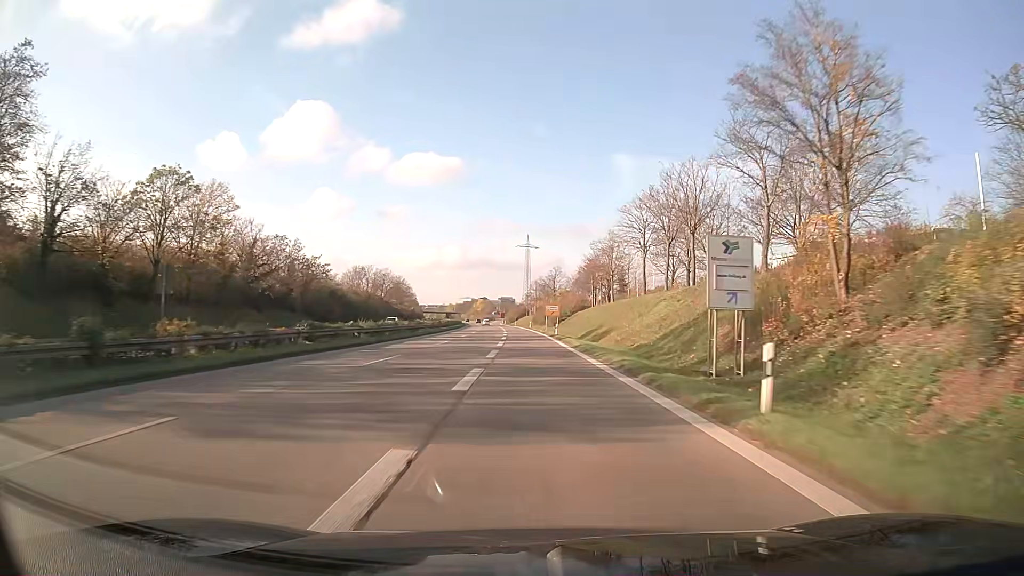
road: trunk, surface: asphalt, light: Day
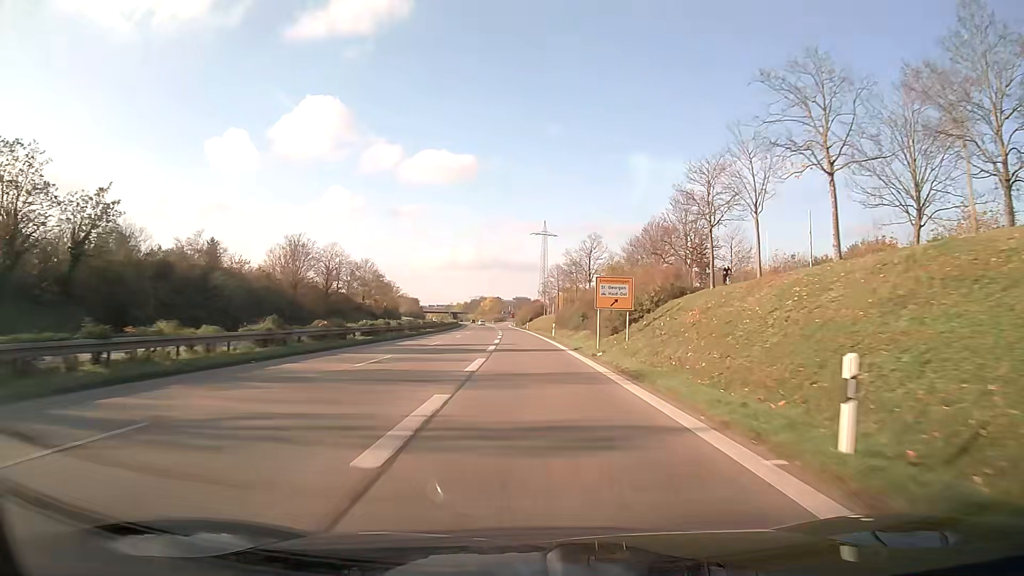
(-0.6, +55.2) m; -1°
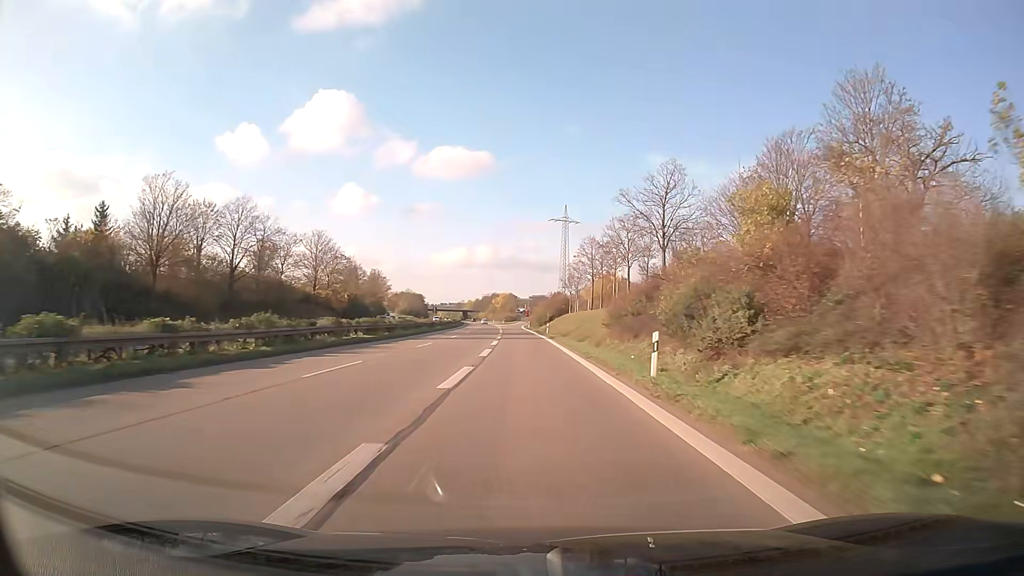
(-0.5, +41.3) m; -2°
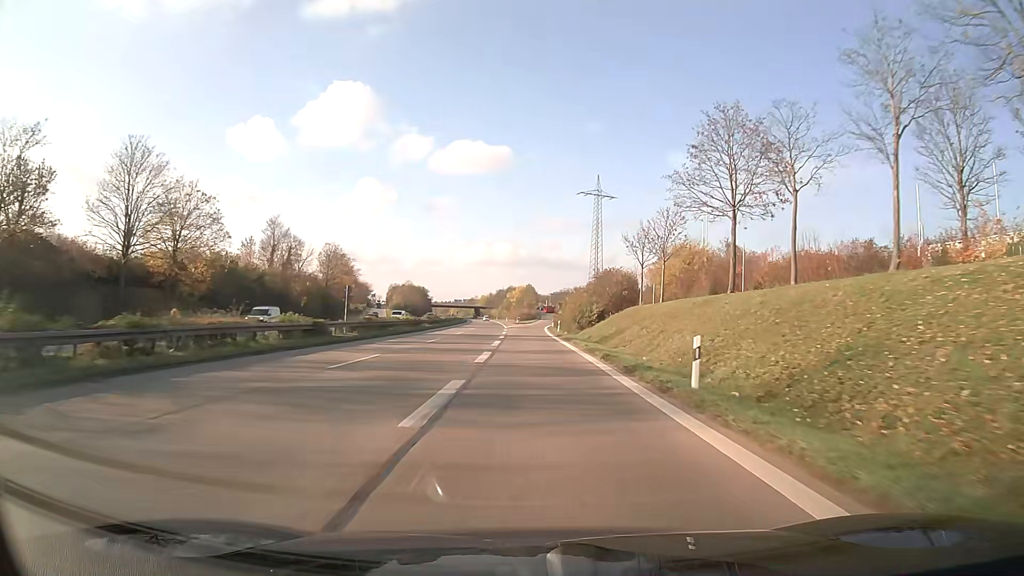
(-0.9, +53.3) m; -1°
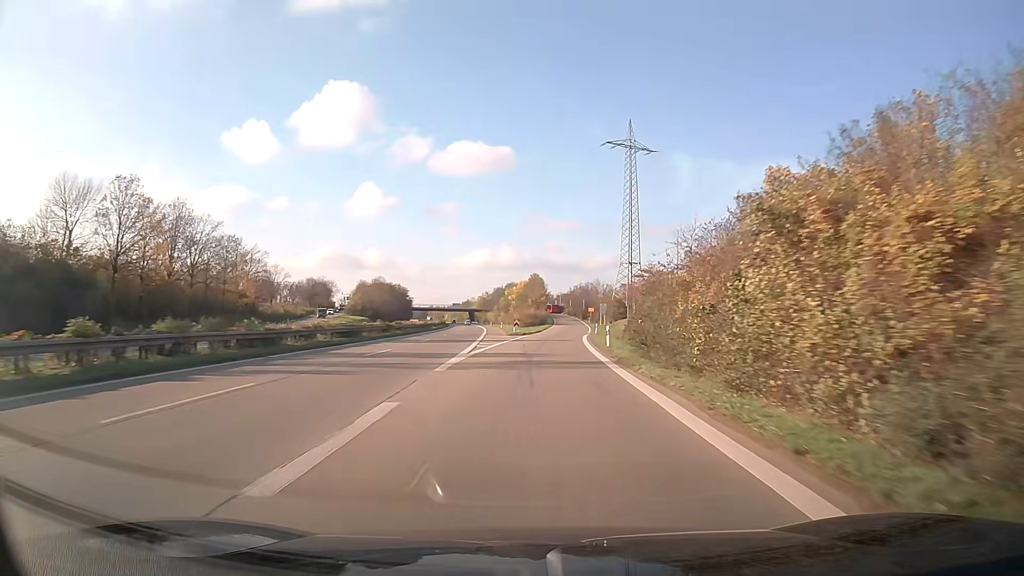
(-0.3, +63.8) m; 0°
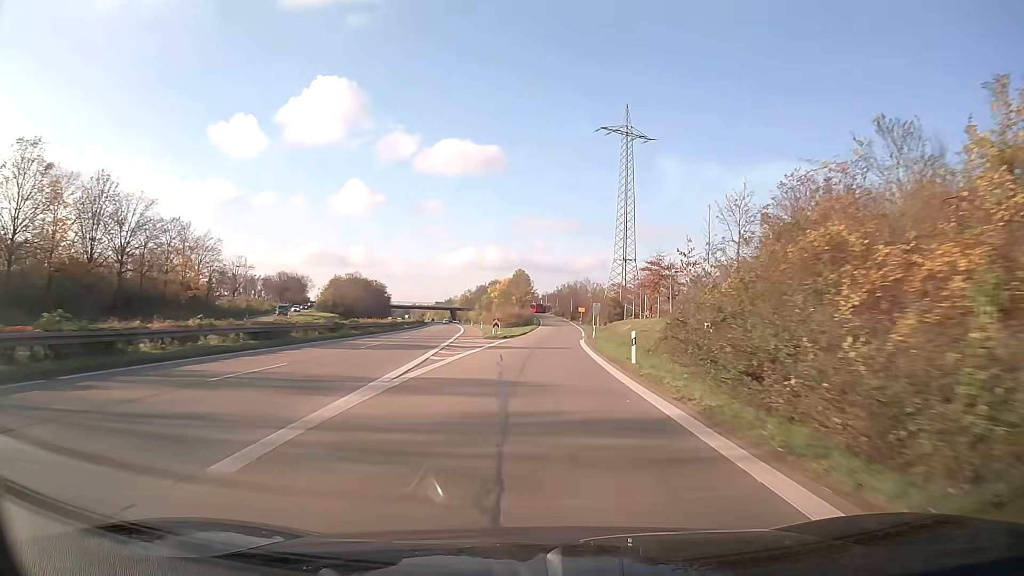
(+0.2, +12.6) m; +2°
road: trunk_link
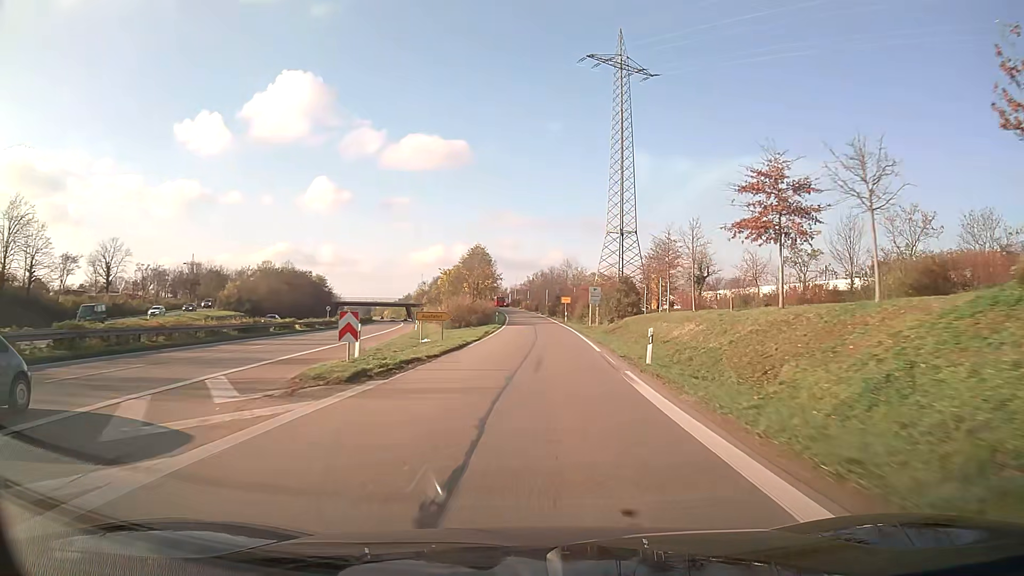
(+0.9, +36.5) m; +2°
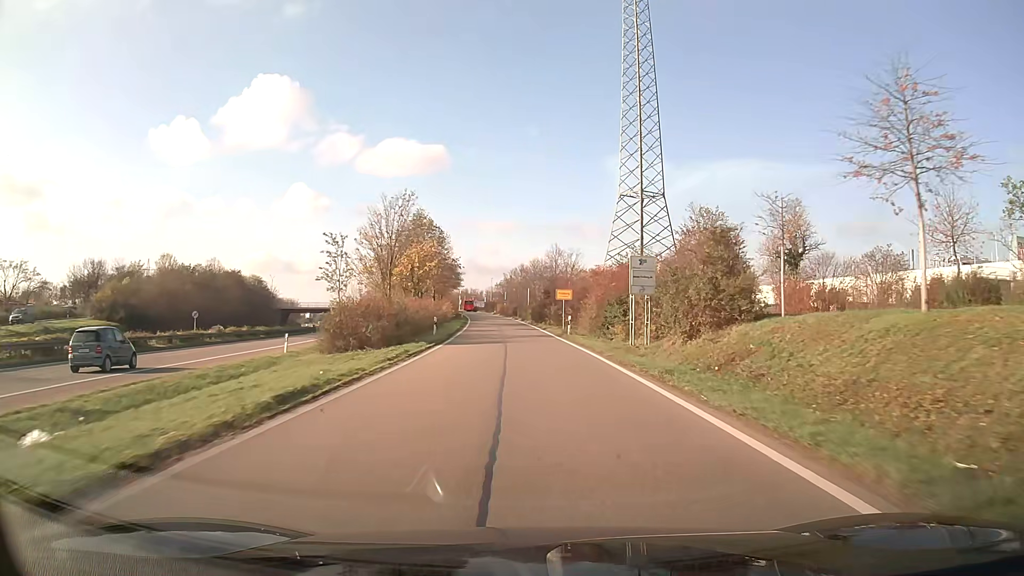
(+0.5, +33.3) m; +1°
